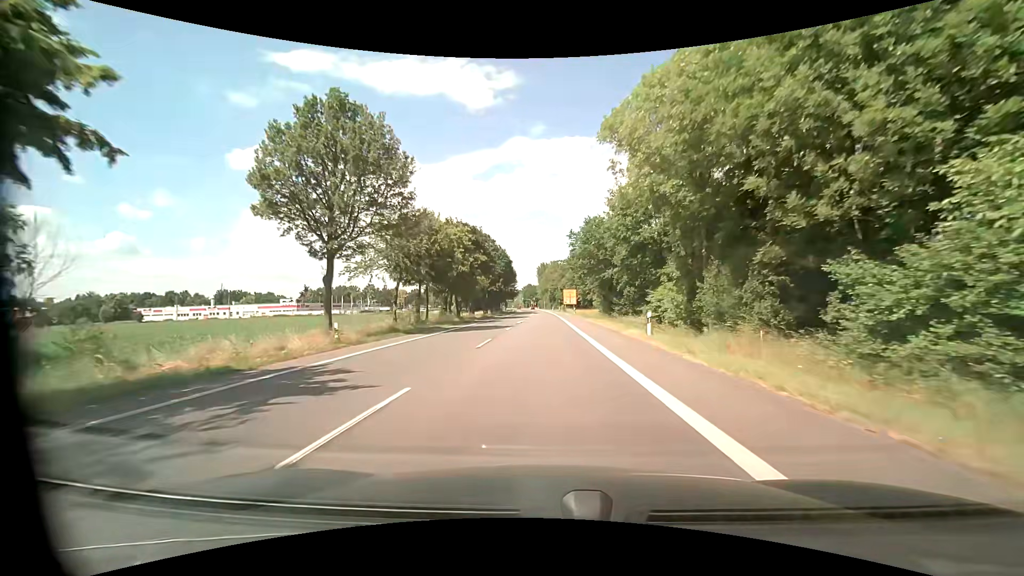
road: primary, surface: asphalt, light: Day
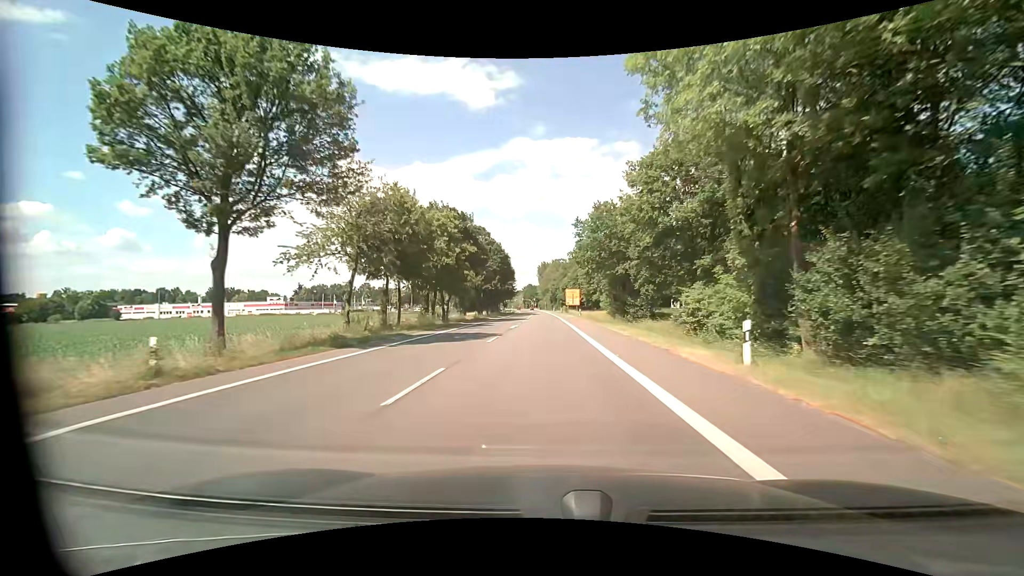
(0.0, +9.6) m; 0°
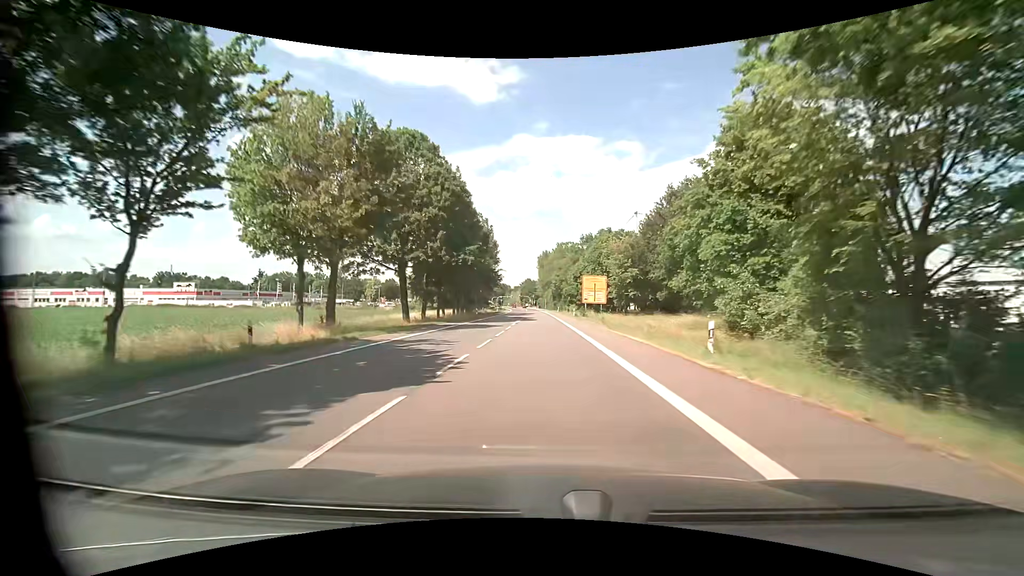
(-0.1, +47.5) m; 0°
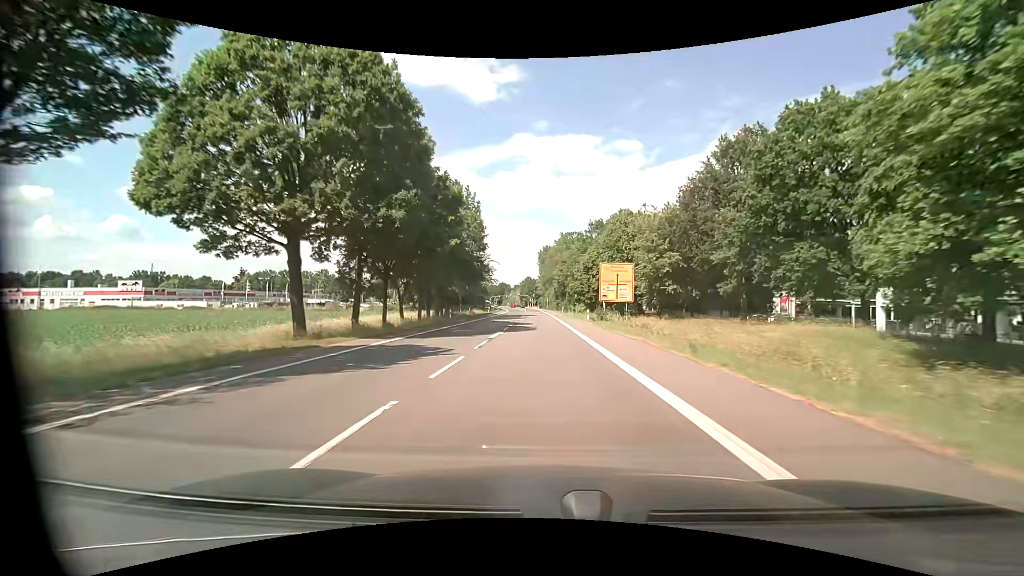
(-0.1, +18.8) m; -1°
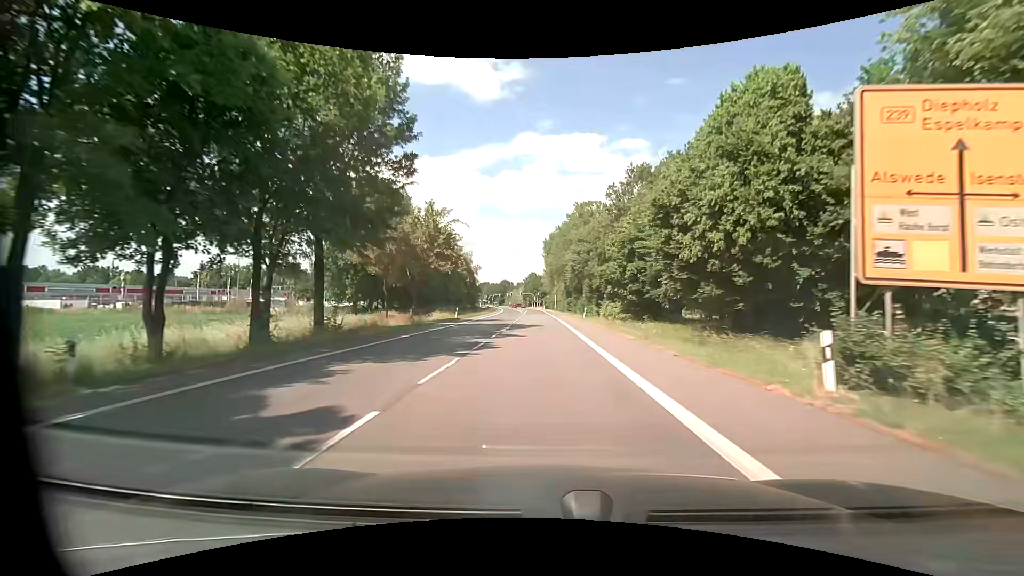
(+0.1, +37.1) m; 0°
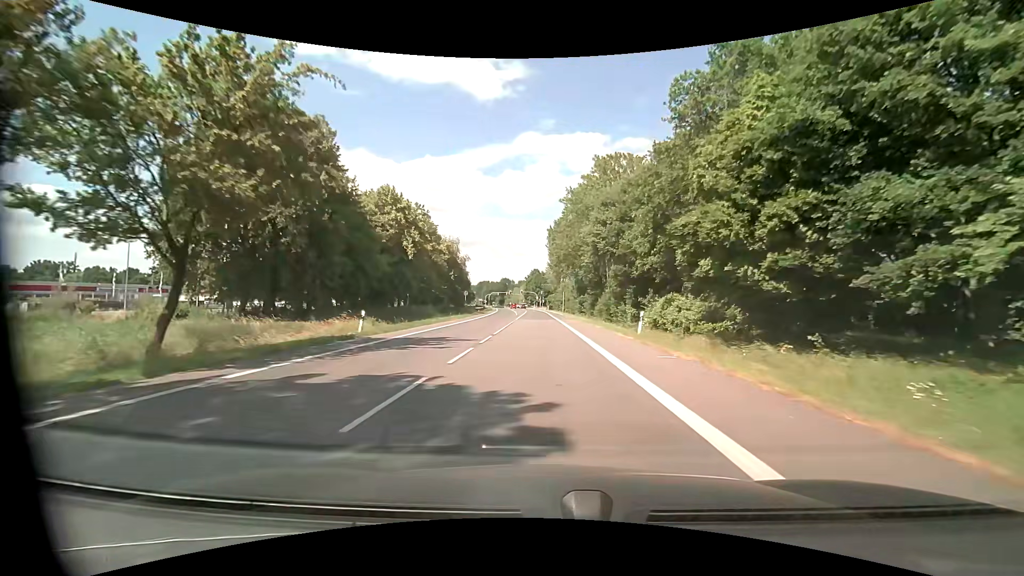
(-0.2, +27.4) m; 0°
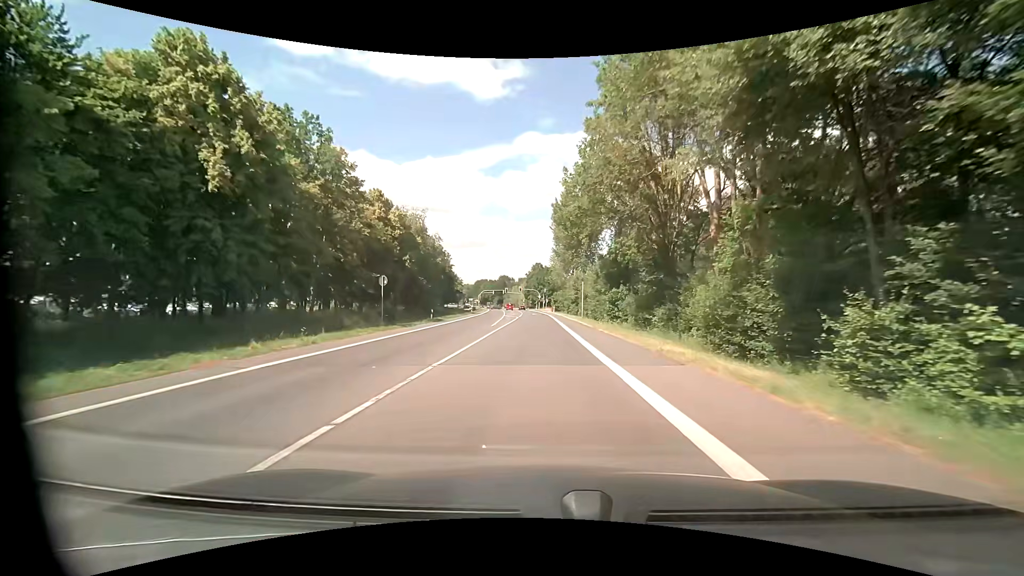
(-0.2, +35.8) m; -1°
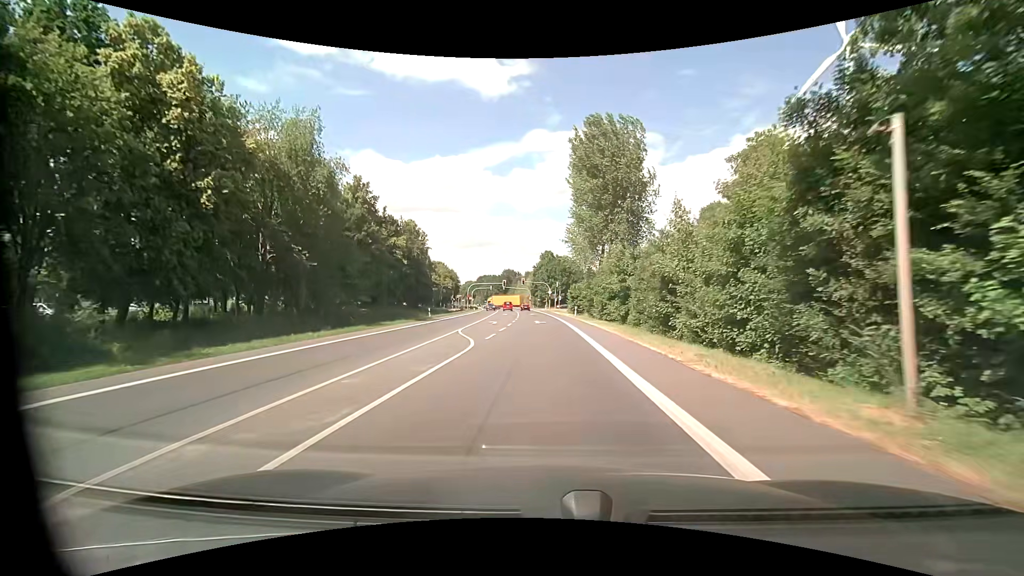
(-0.4, +41.4) m; -2°
